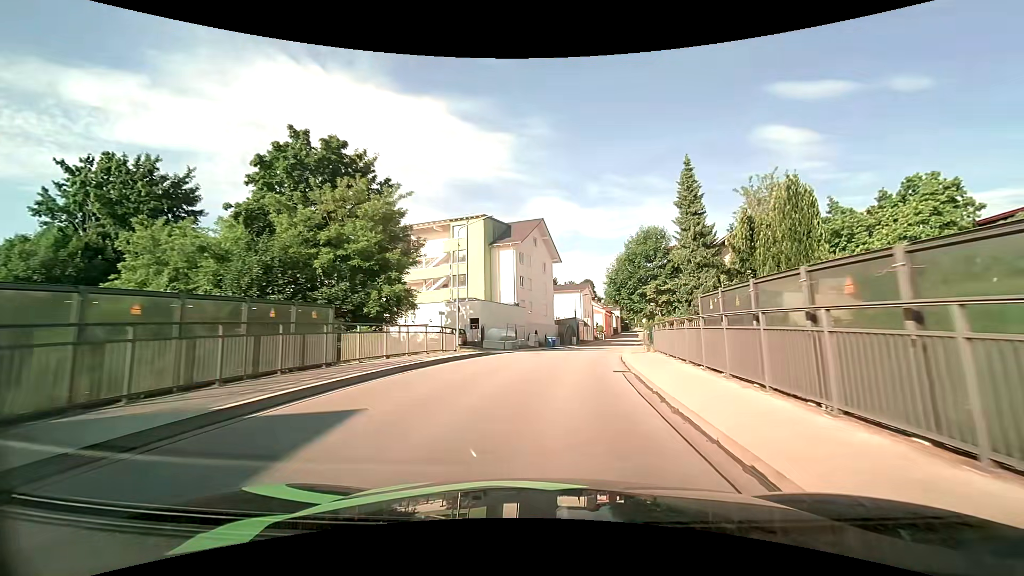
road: tertiary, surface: asphalt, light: Day
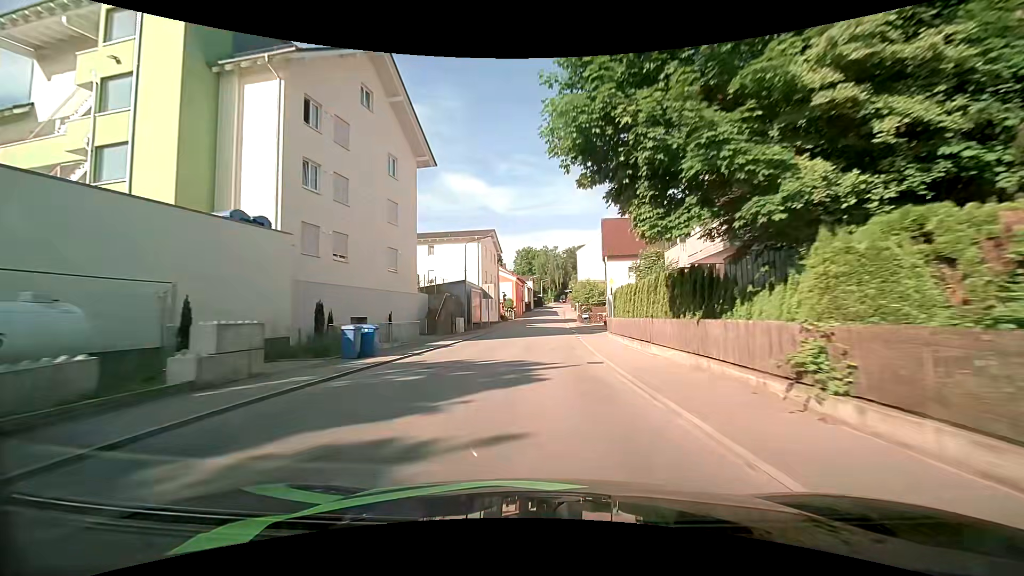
(+4.1, +37.6) m; +11°
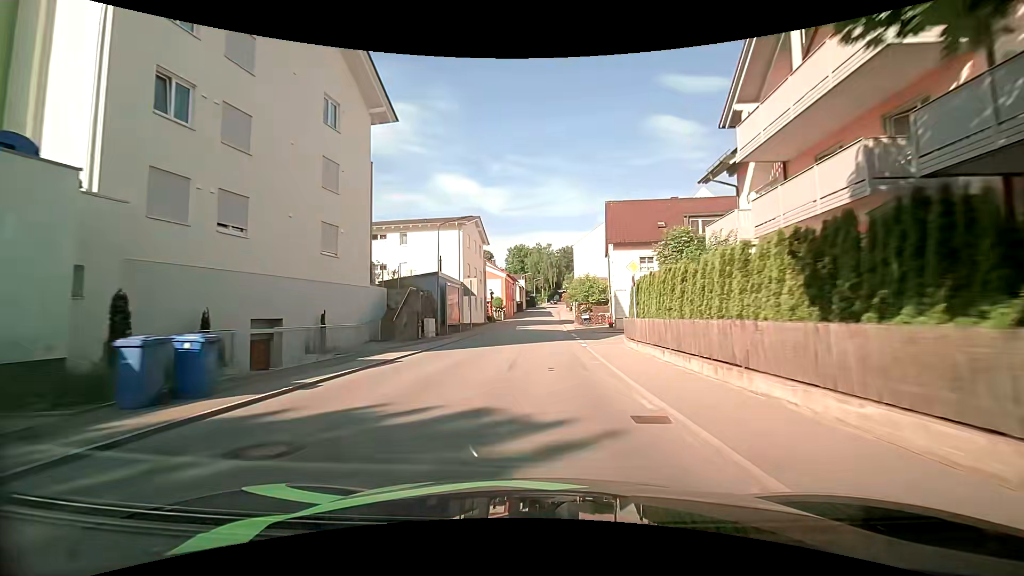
(0.0, +8.4) m; +1°
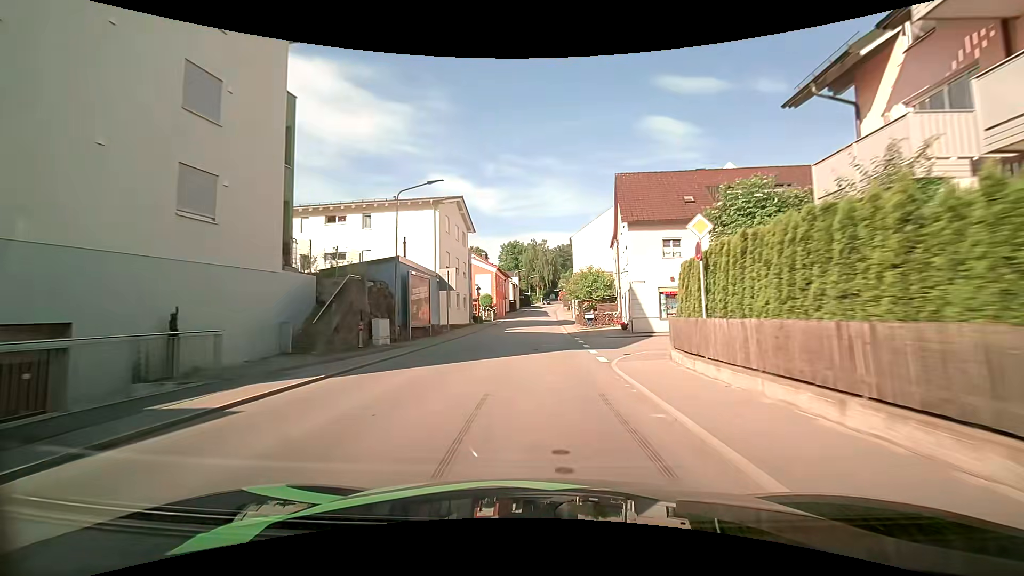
(0.0, +8.5) m; +1°
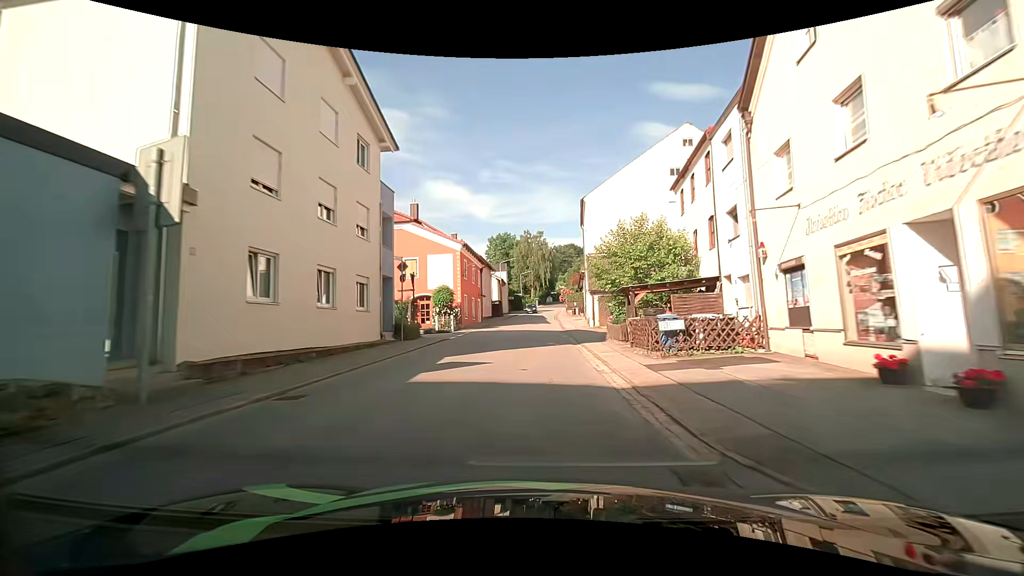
(+0.1, +25.8) m; 0°
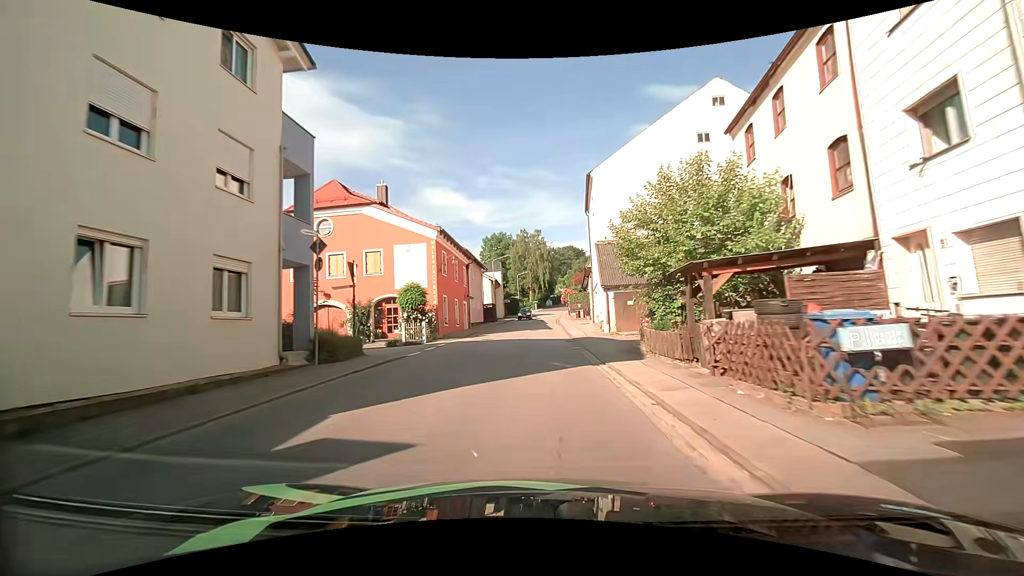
(0.0, +8.6) m; 0°
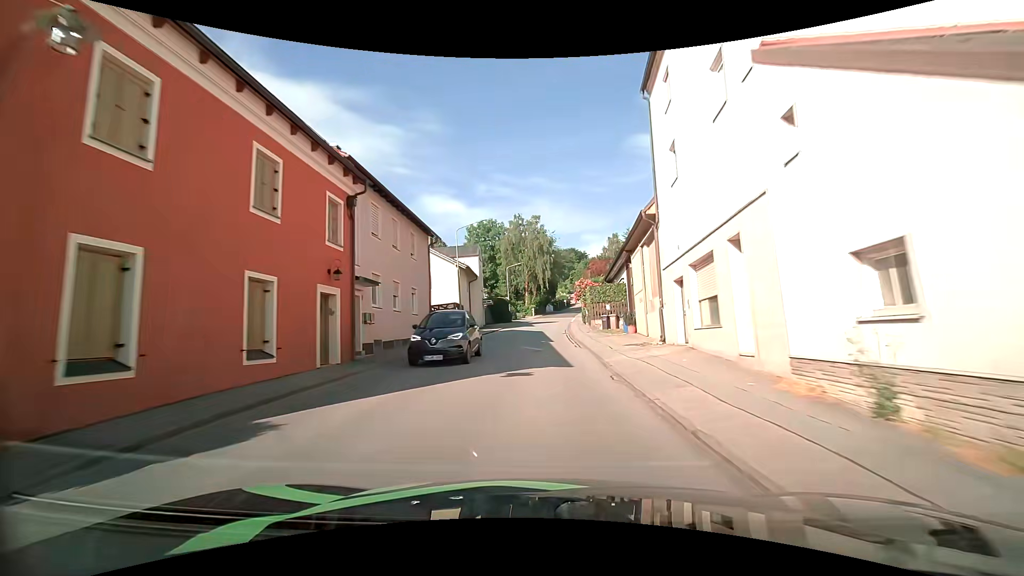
(+0.2, +25.8) m; +1°
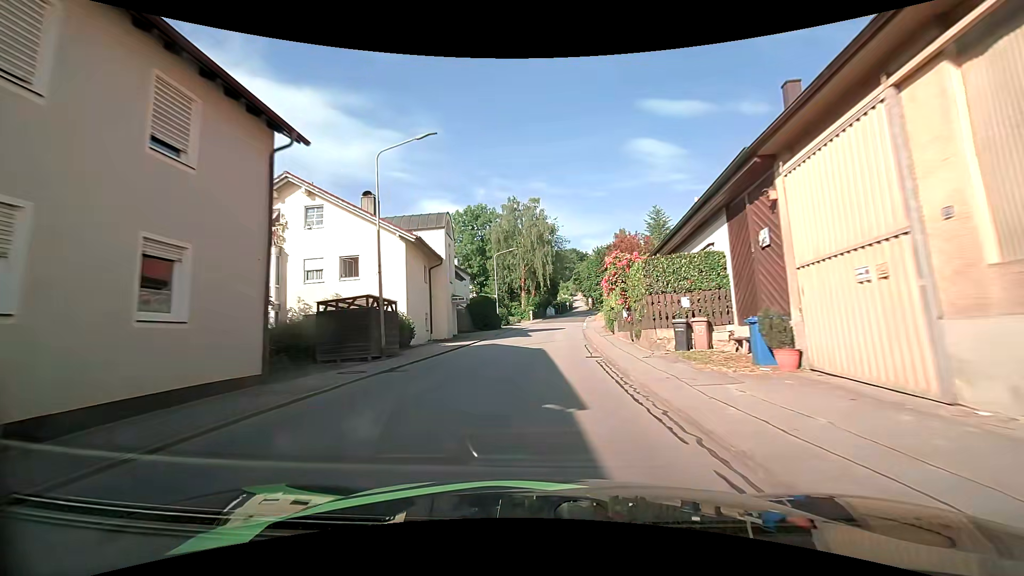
(-0.1, +17.4) m; +1°
(0, +10) (0, +20) (0, +30) (0, +40) (+1, +50) (+1, +60) (+2, +70) (+3, +80) (+4, +90) (+5, +100) m
